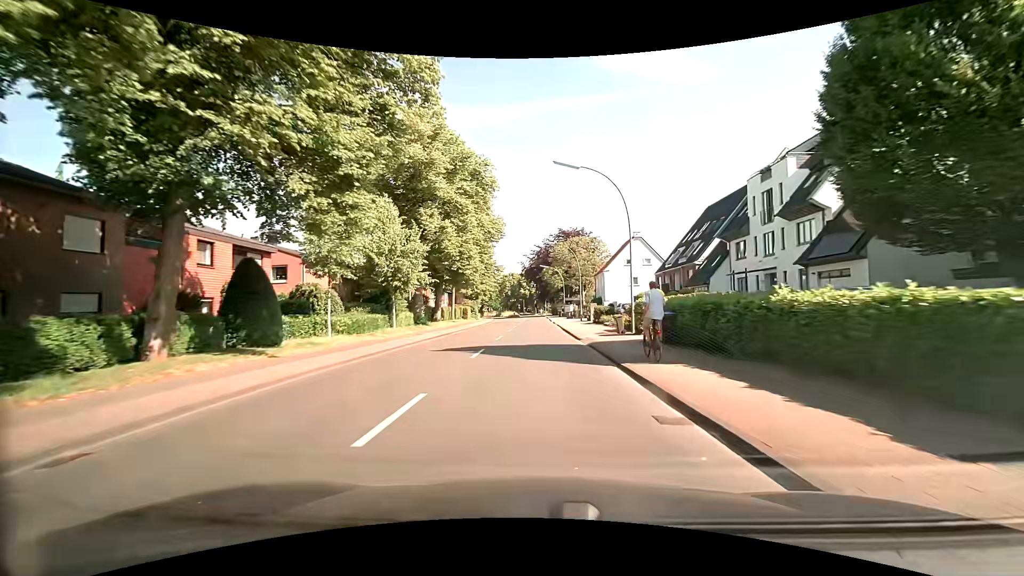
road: tertiary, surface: asphalt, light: Day
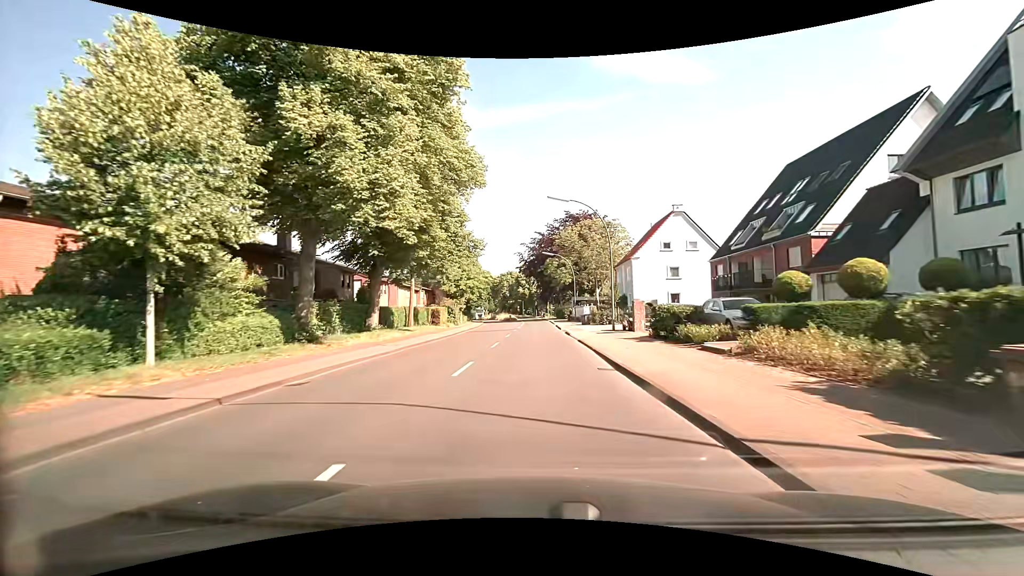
(0.0, +21.8) m; 0°
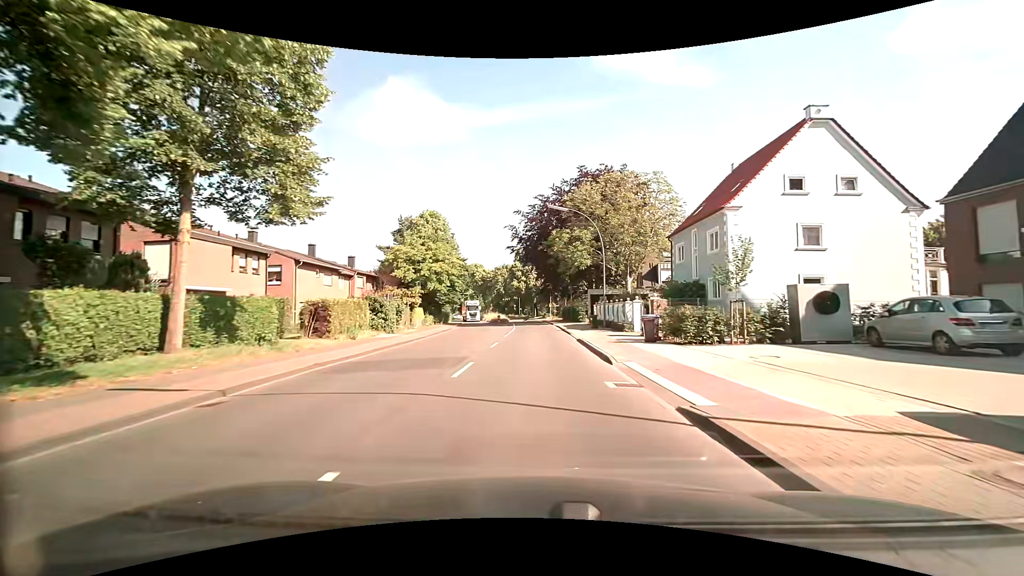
(+0.1, +27.7) m; 0°
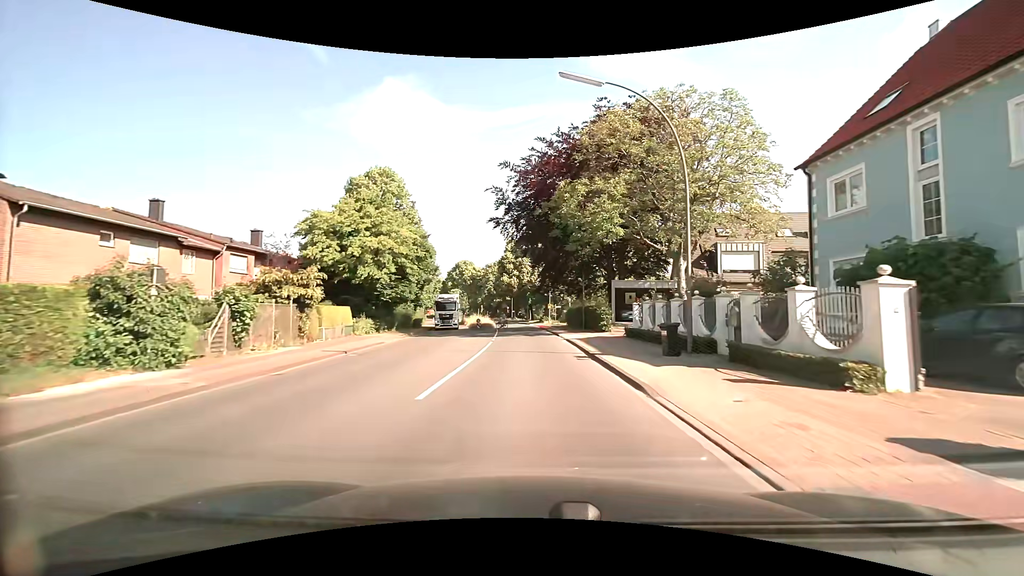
(0.0, +20.4) m; 0°
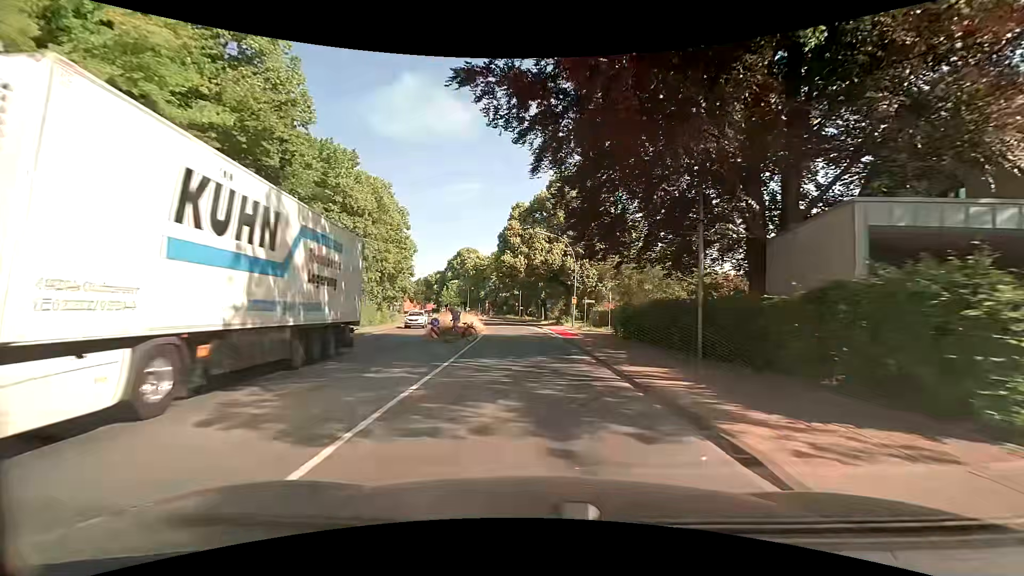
(-0.2, +26.4) m; -1°
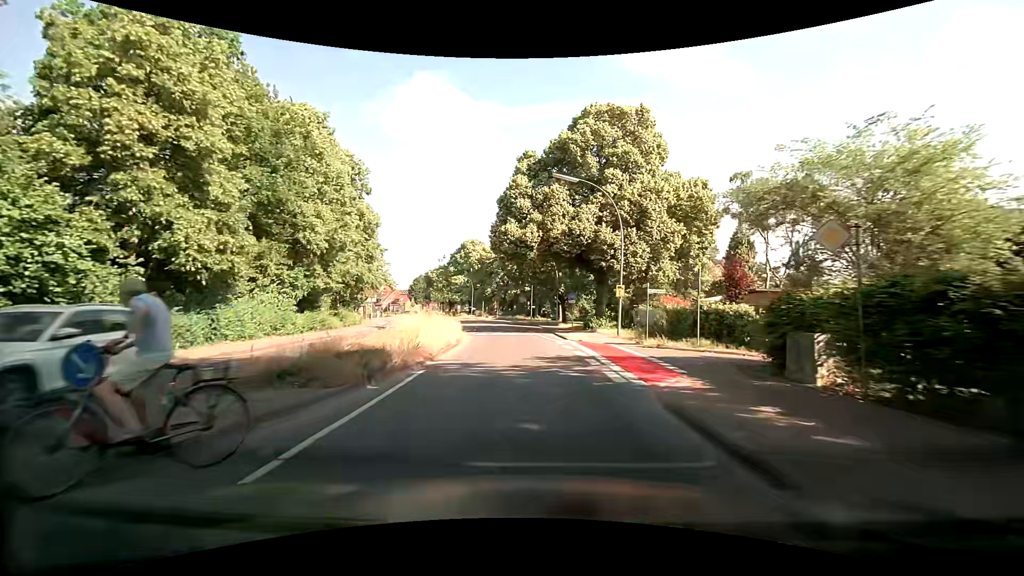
(-0.3, +18.9) m; -1°
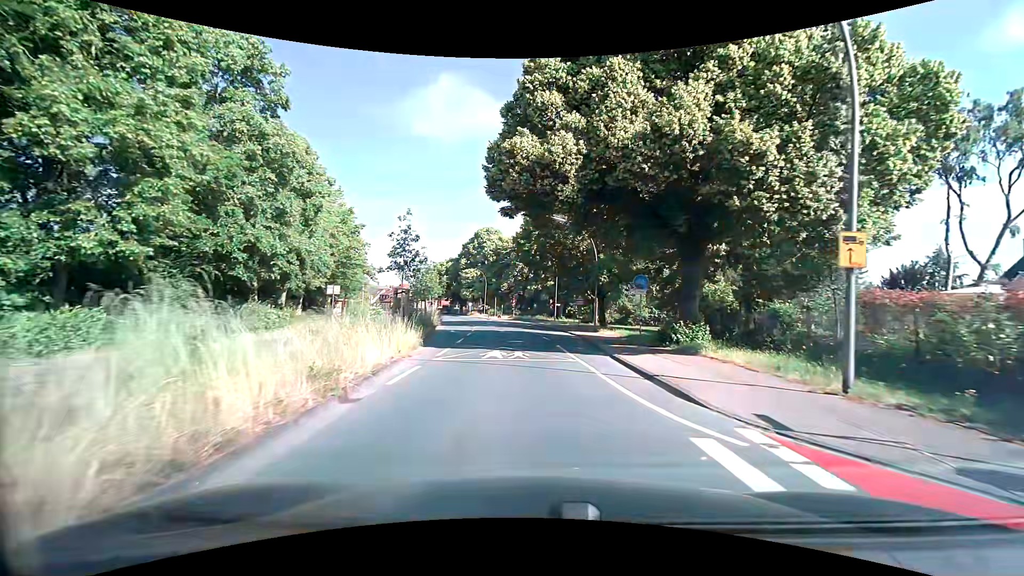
(-0.4, +18.1) m; -3°
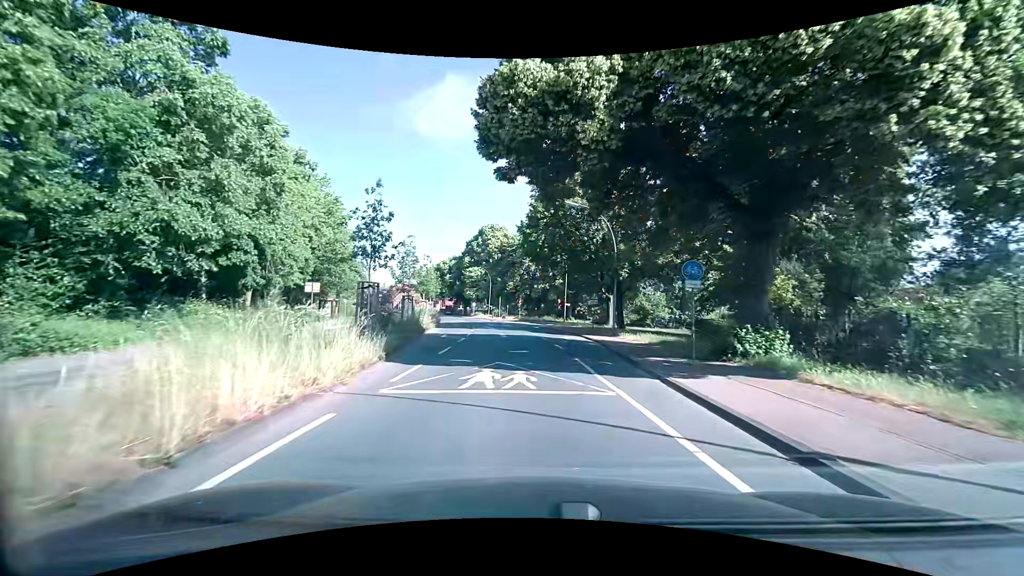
(0.0, +5.7) m; -1°
